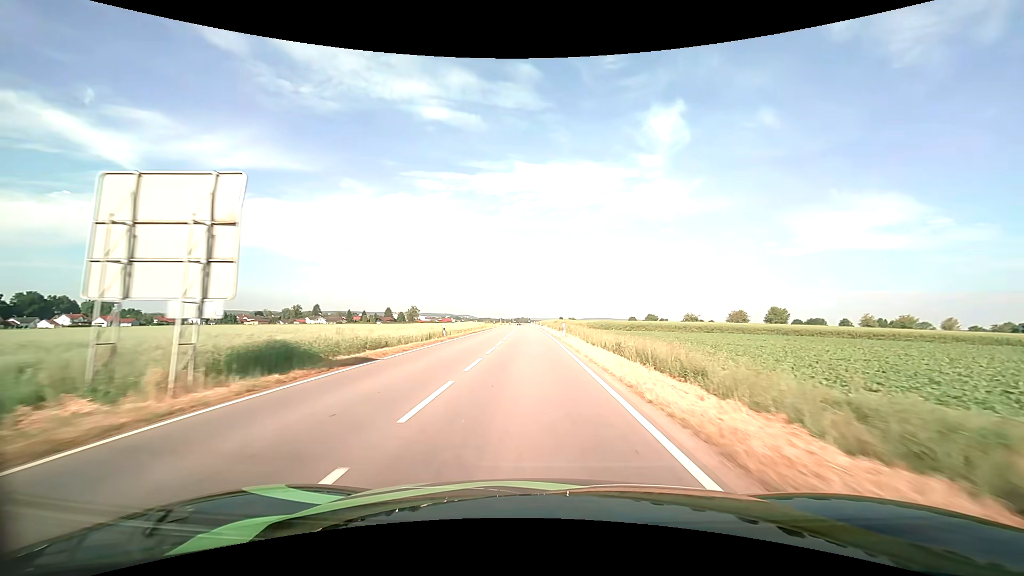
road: tertiary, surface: asphalt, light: Day
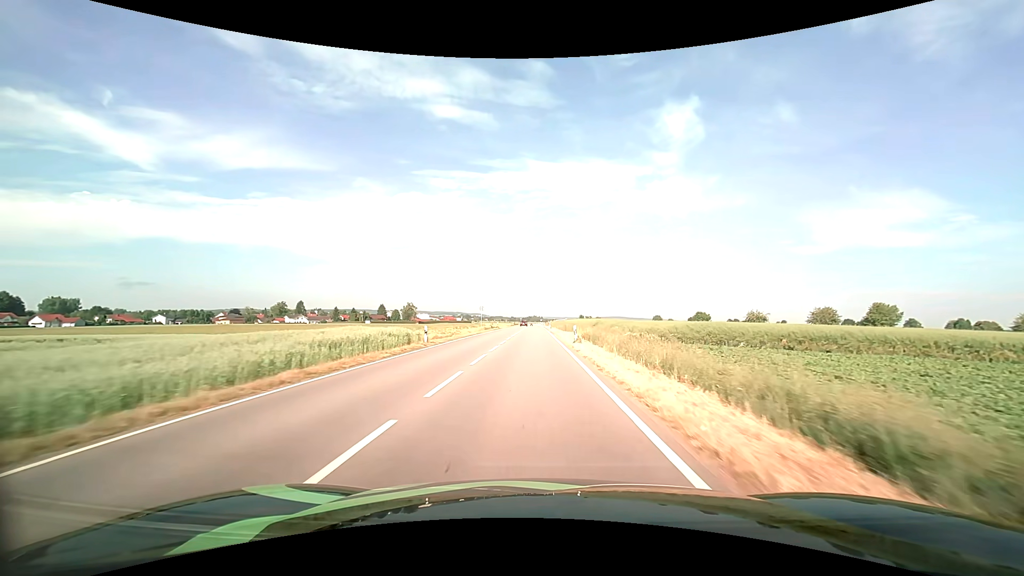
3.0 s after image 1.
(-0.8, +58.0) m; -1°
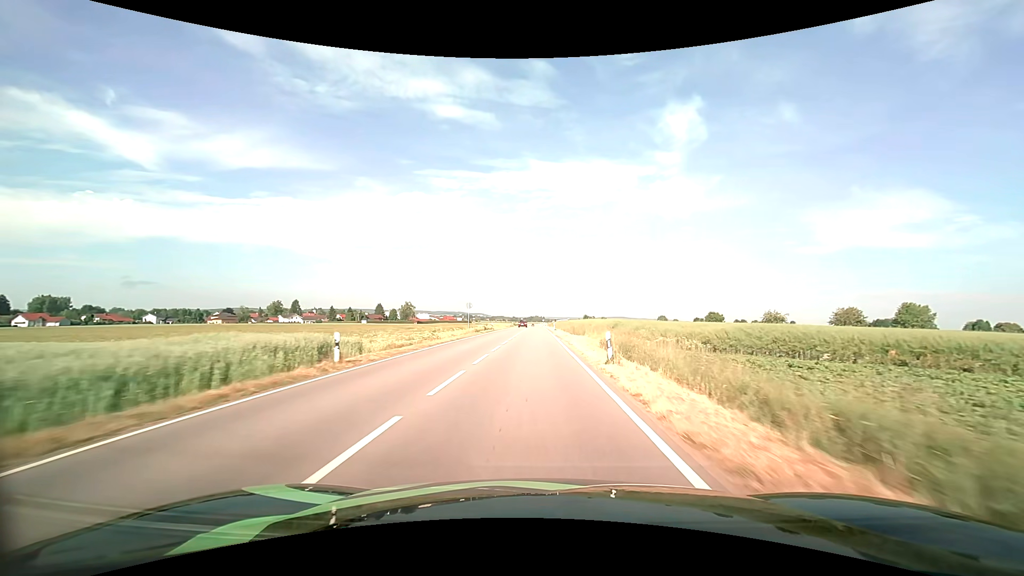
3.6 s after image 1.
(0.0, +11.8) m; 0°
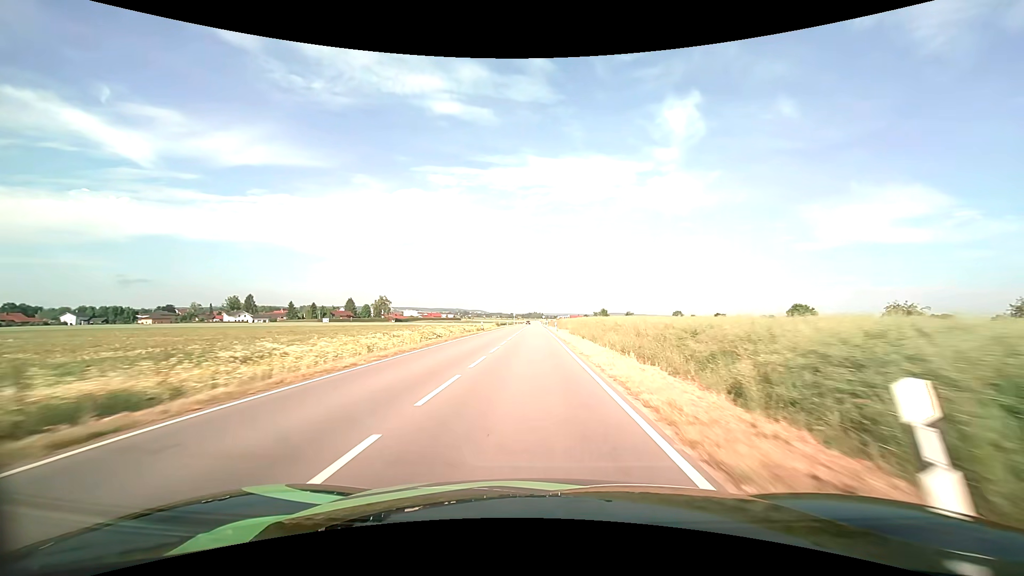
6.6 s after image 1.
(0.0, +61.2) m; 0°
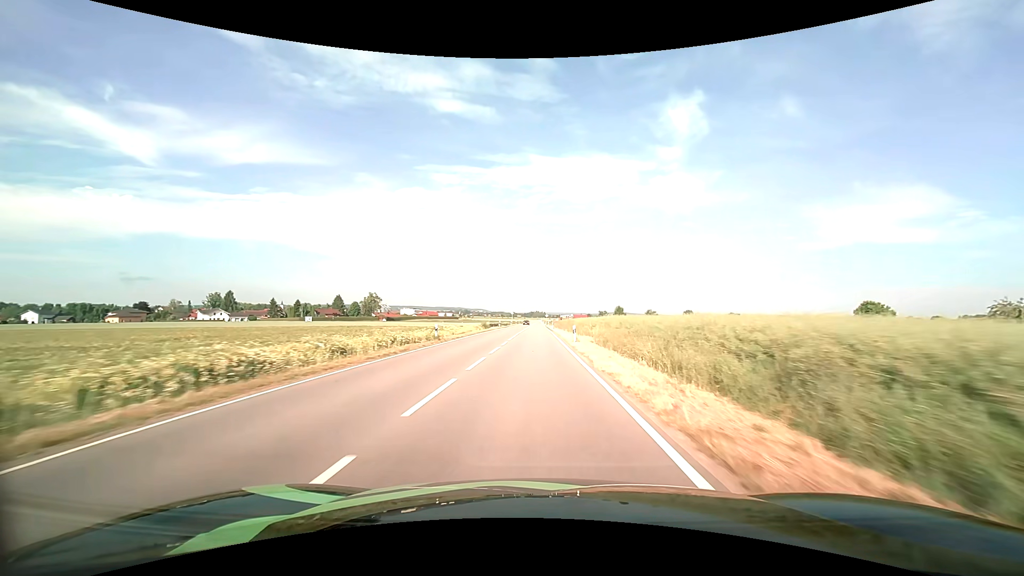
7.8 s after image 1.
(0.0, +24.9) m; 0°
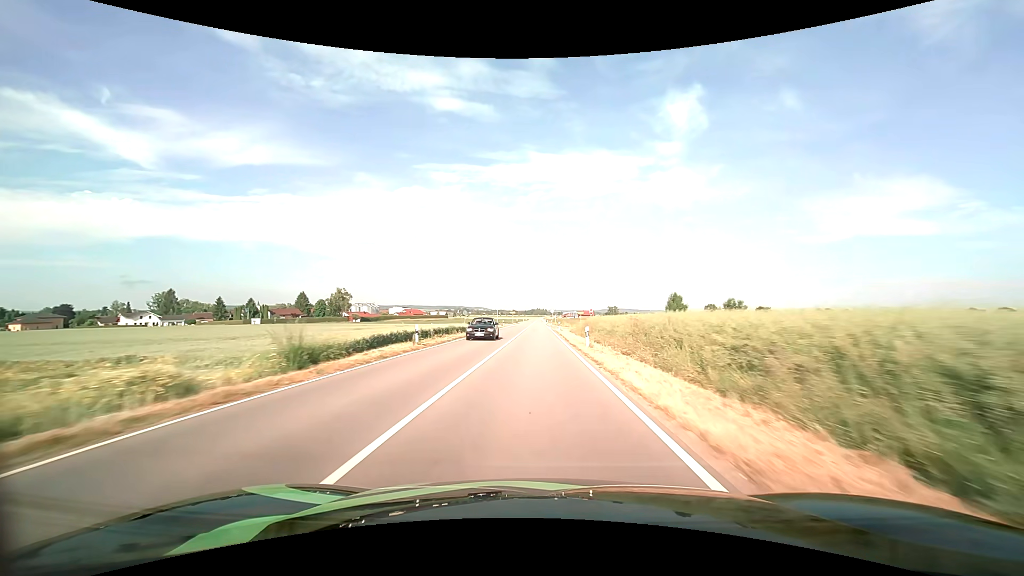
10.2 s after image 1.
(0.0, +51.0) m; 0°
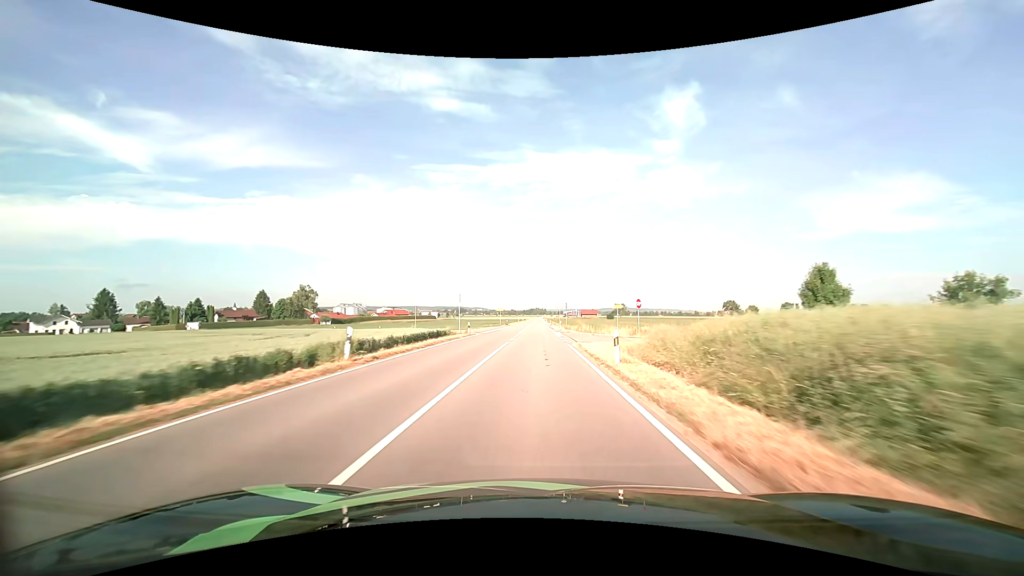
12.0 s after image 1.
(0.0, +39.0) m; 0°
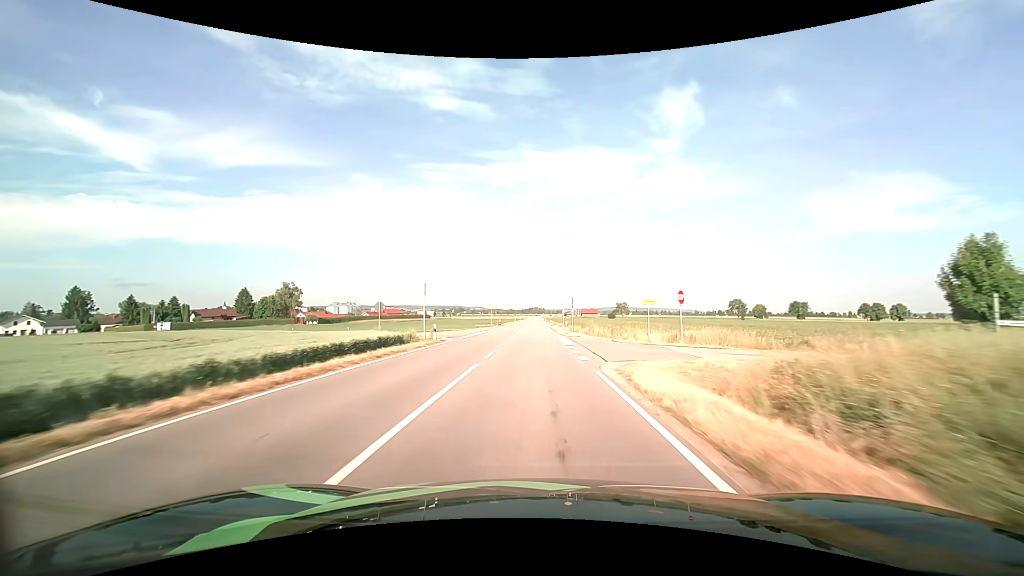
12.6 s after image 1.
(0.0, +12.9) m; 0°
(0, +10) (0, +20) (0, +30) (0, +40) (0, +50) (0, +60) (0, +70) (0, +80) (0, +90) (-1, +100) m
